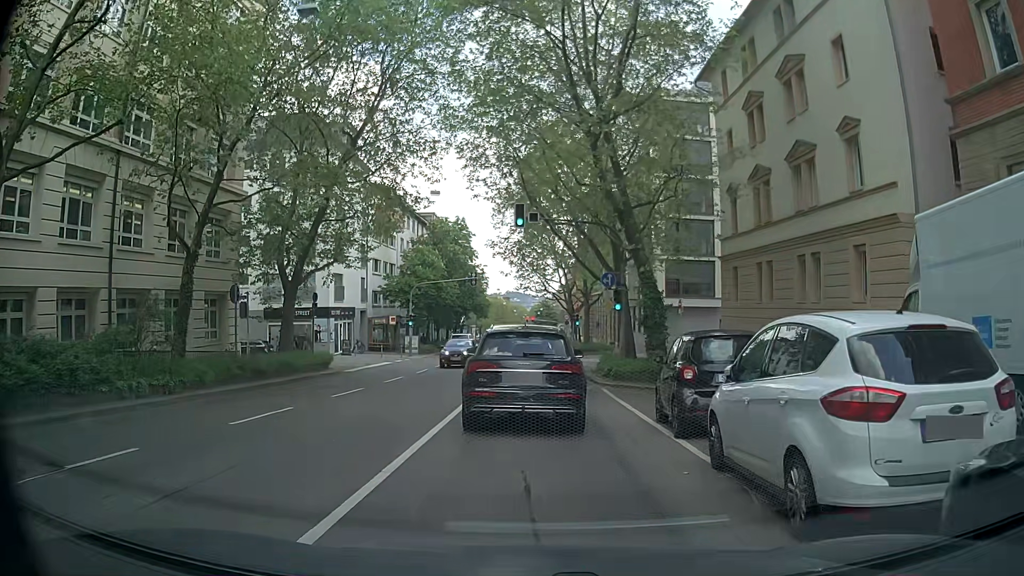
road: secondary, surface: asphalt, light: Day
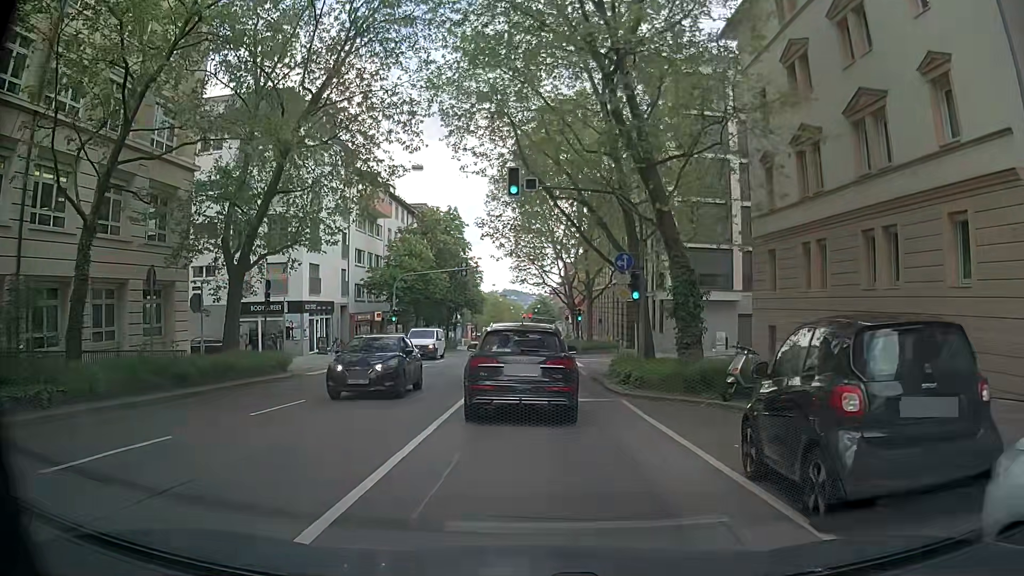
(+0.2, +5.3) m; +2°
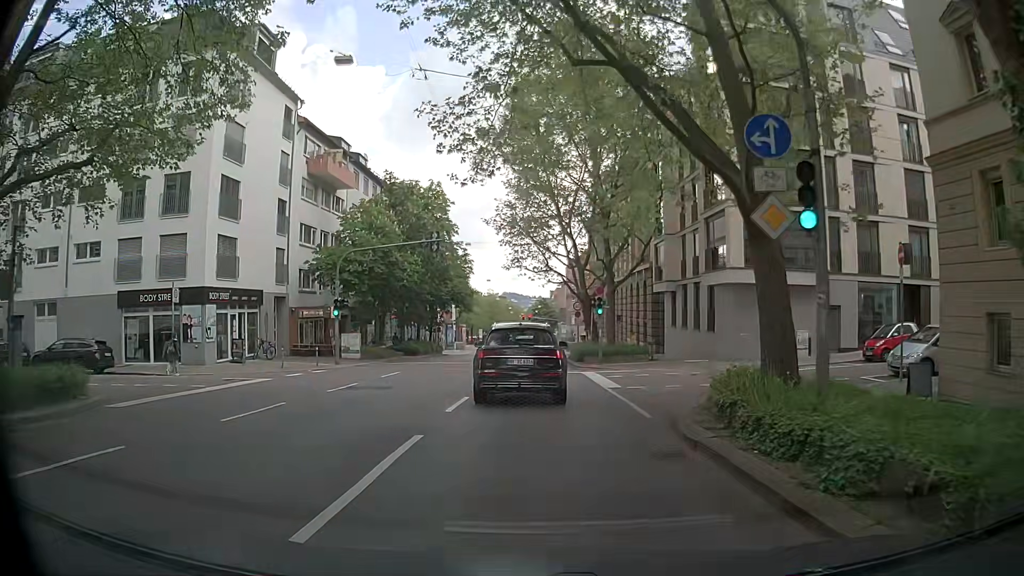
(0.0, +13.7) m; -1°
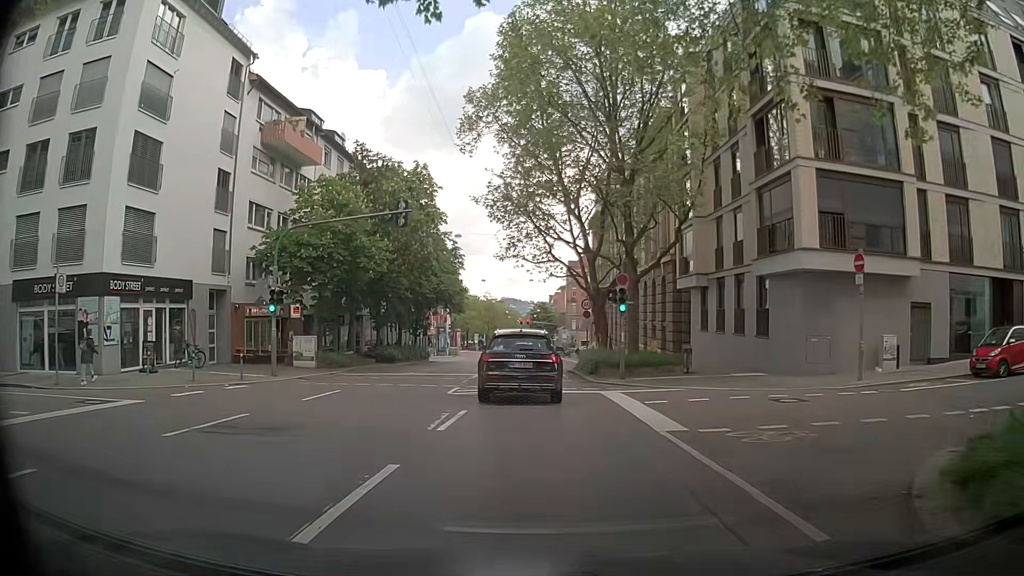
(+0.1, +8.1) m; 0°
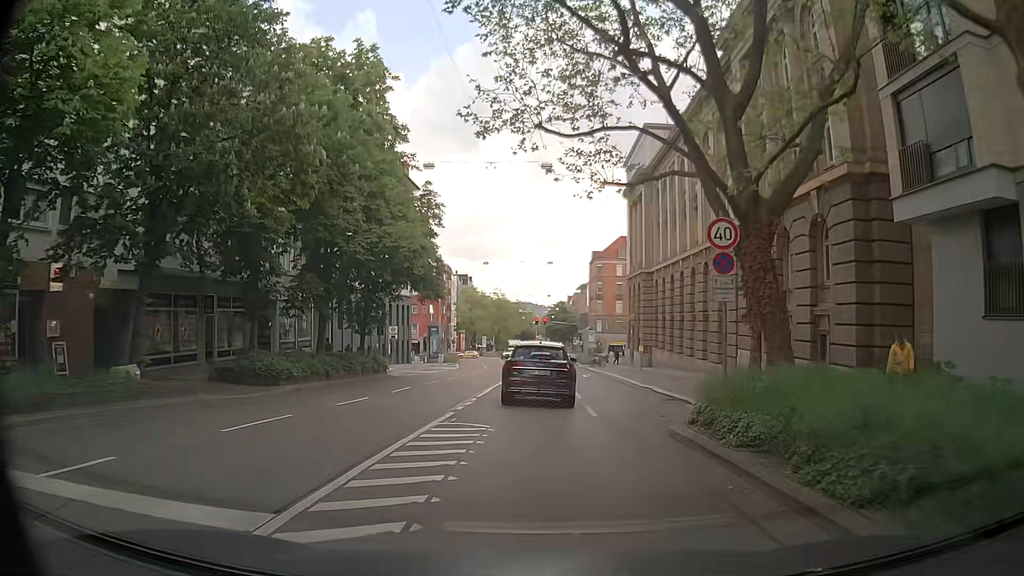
(-0.2, +23.5) m; -2°
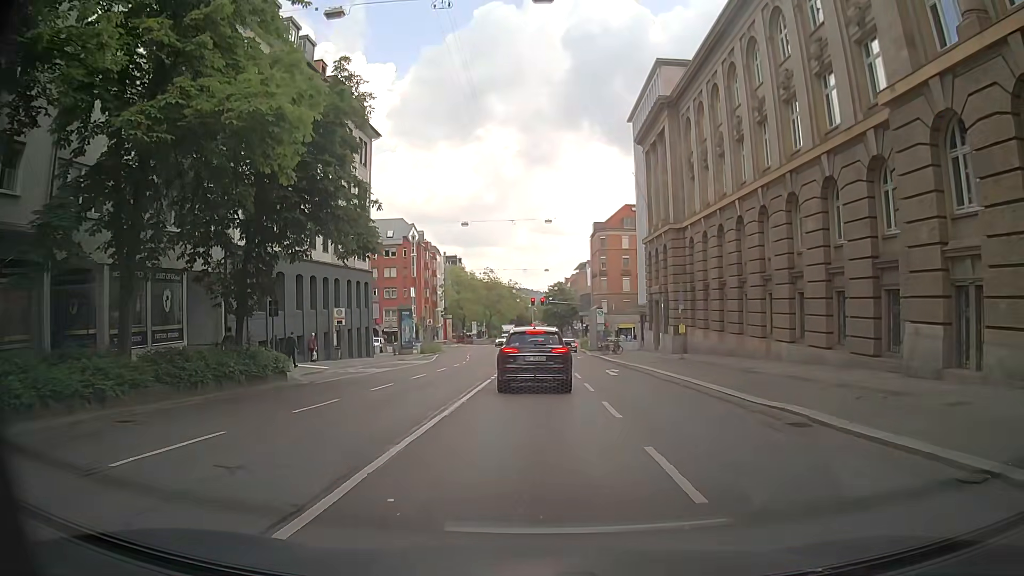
(+0.4, +15.6) m; +1°
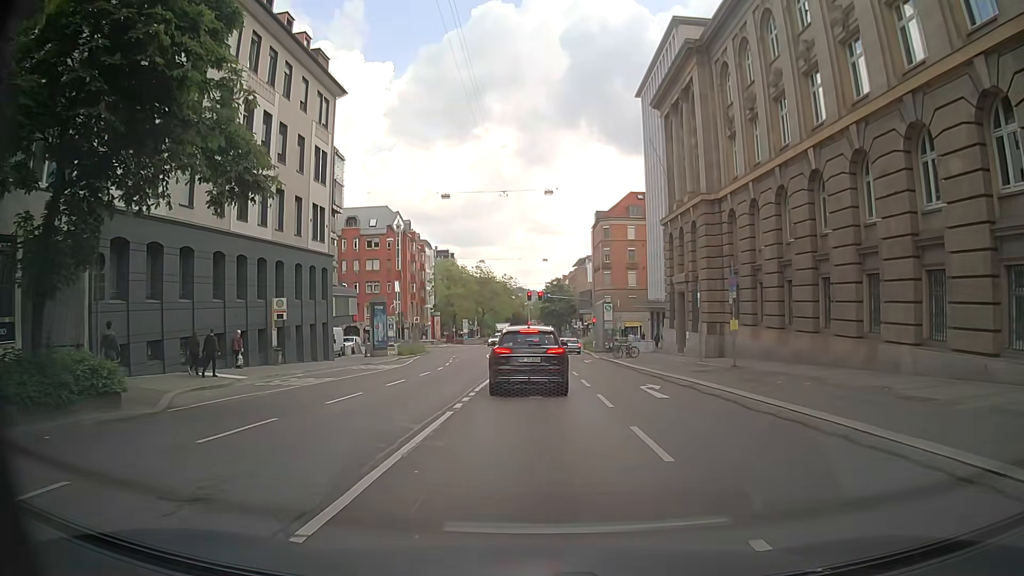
(+0.1, +10.1) m; +1°
